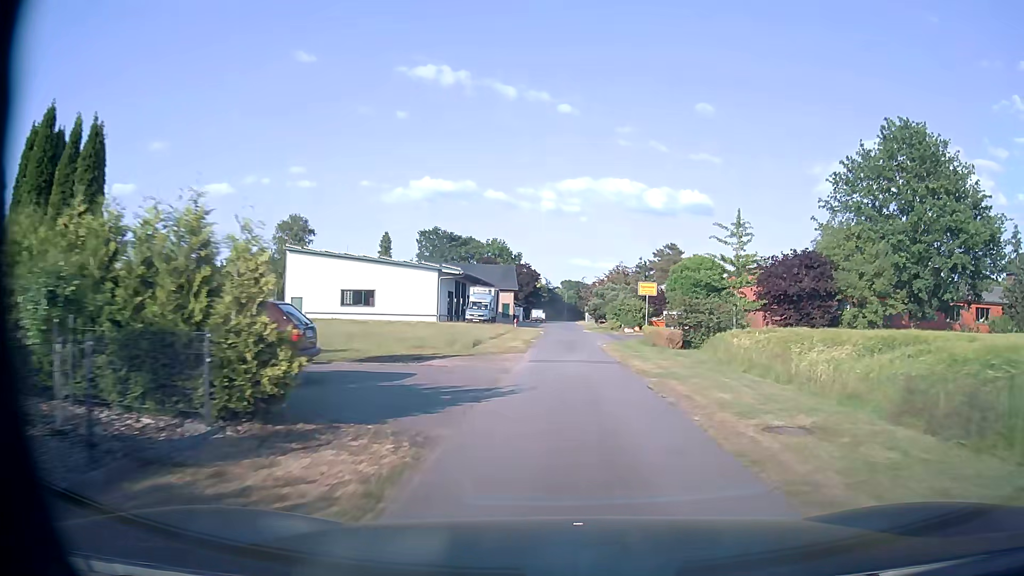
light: Day
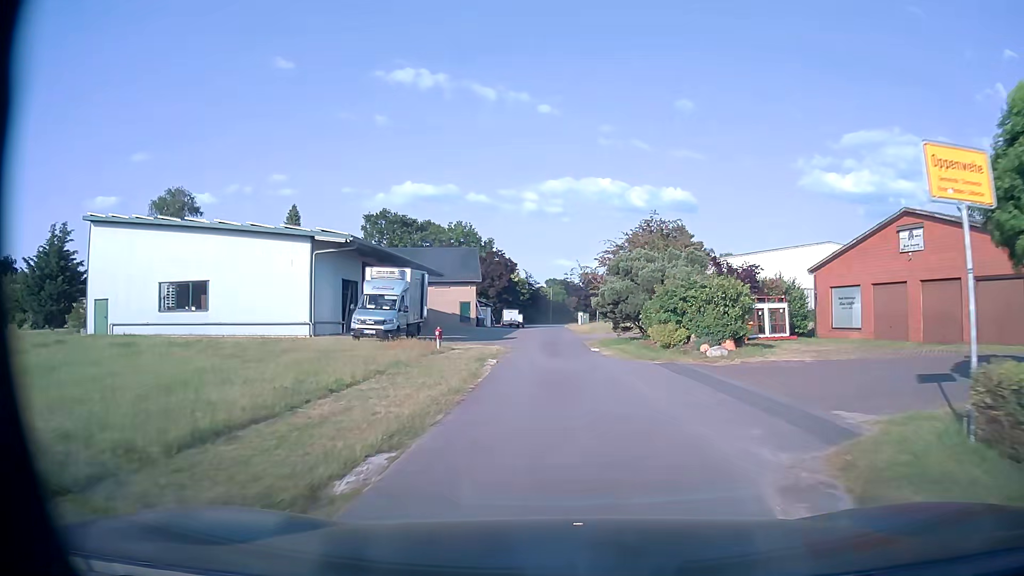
(+0.5, +29.5) m; +2°
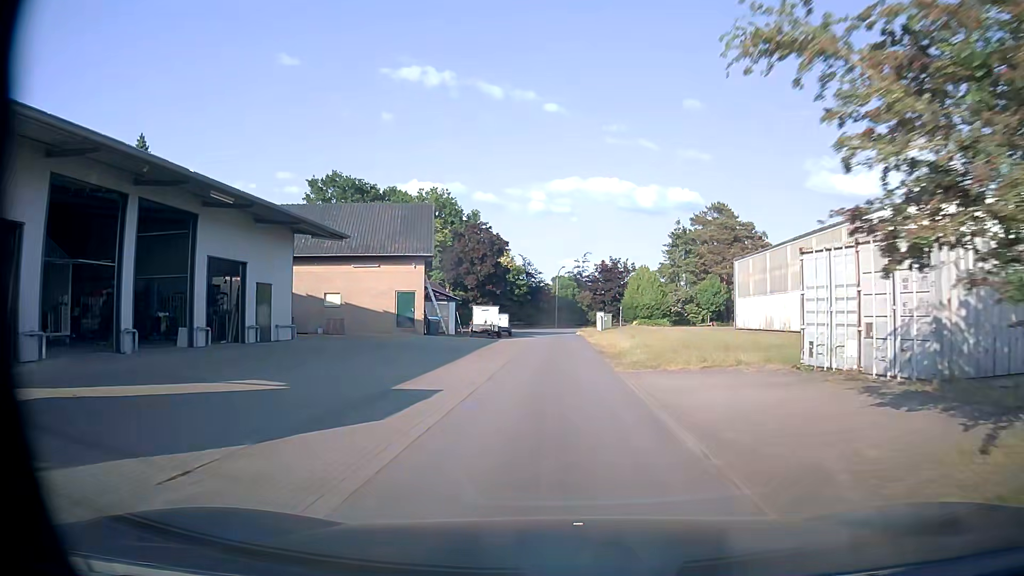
(-0.2, +28.7) m; -1°
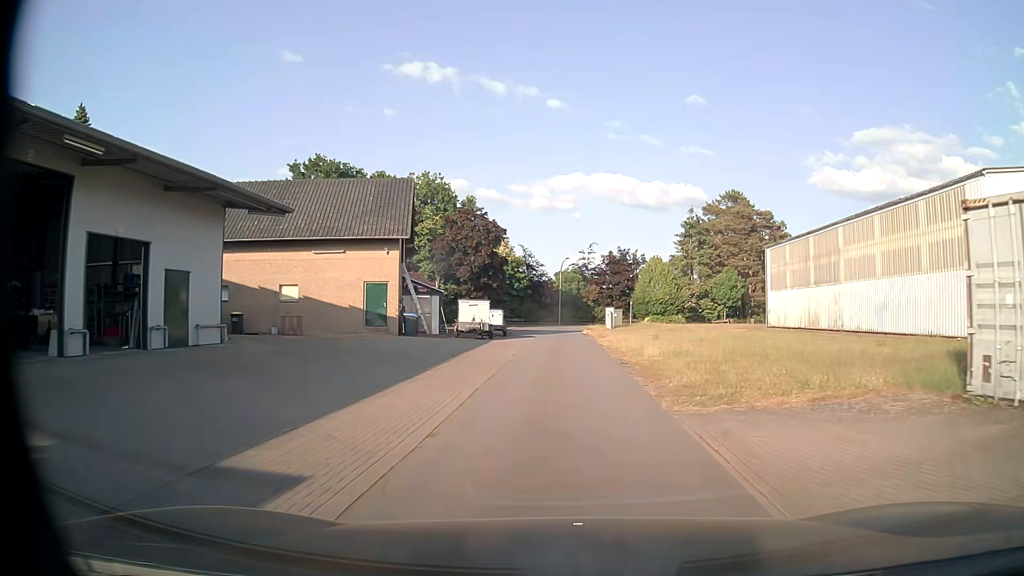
(0.0, +7.0) m; 0°
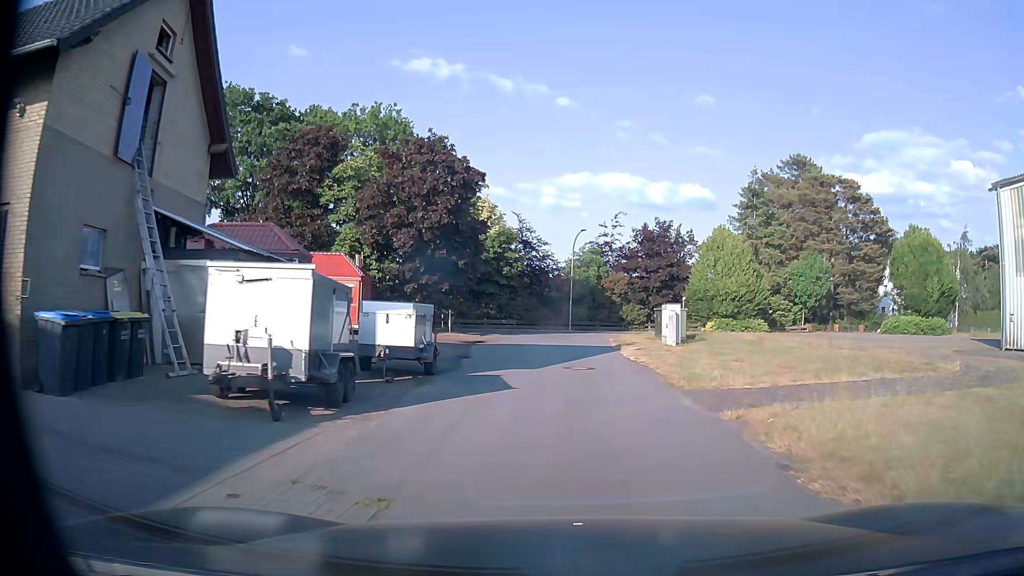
(-0.2, +24.0) m; -1°
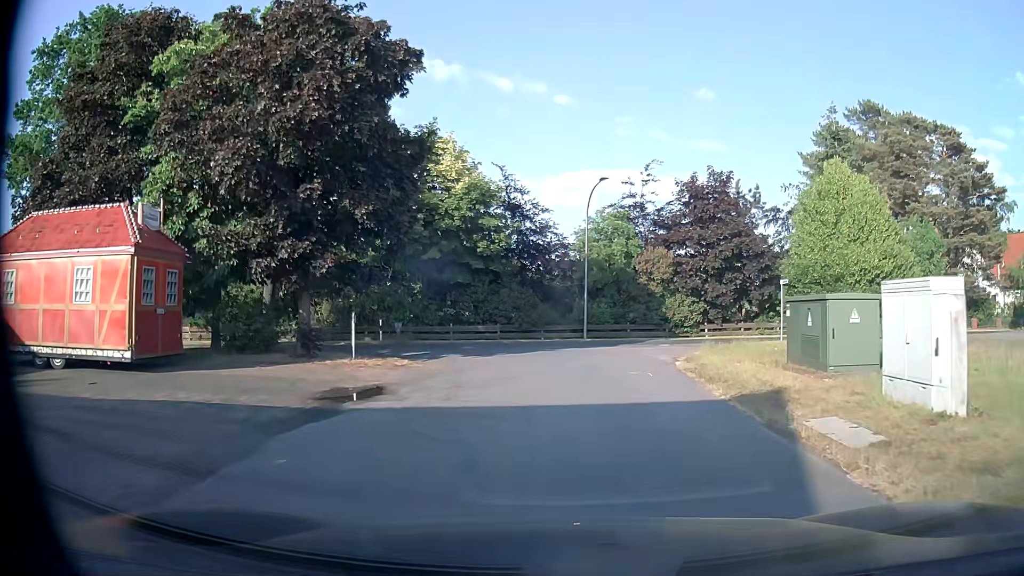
(-0.1, +17.8) m; -1°
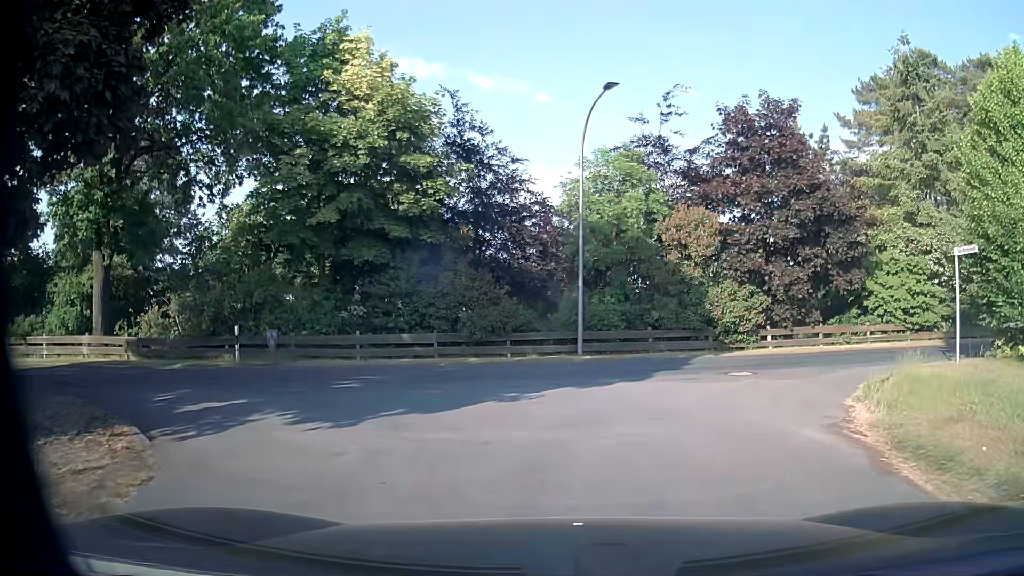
(+0.1, +12.3) m; +1°
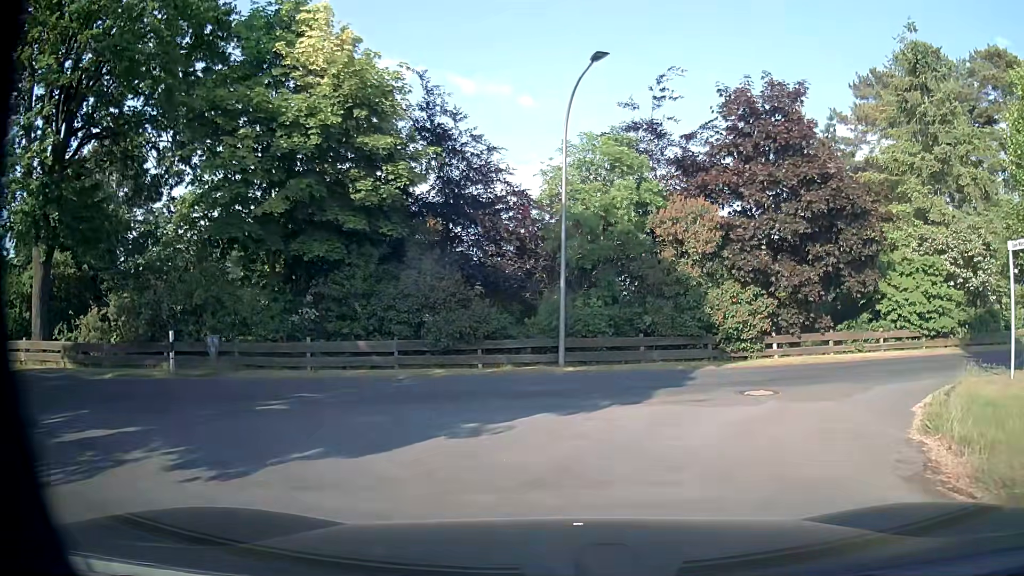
(0.0, +2.4) m; +1°
(+2, +10) (+10, +15) (+20, +17) (+30, +19) (+40, +21) (+49, +23) (+59, +25) (+69, +27) (+79, +29) (+89, +31) m
